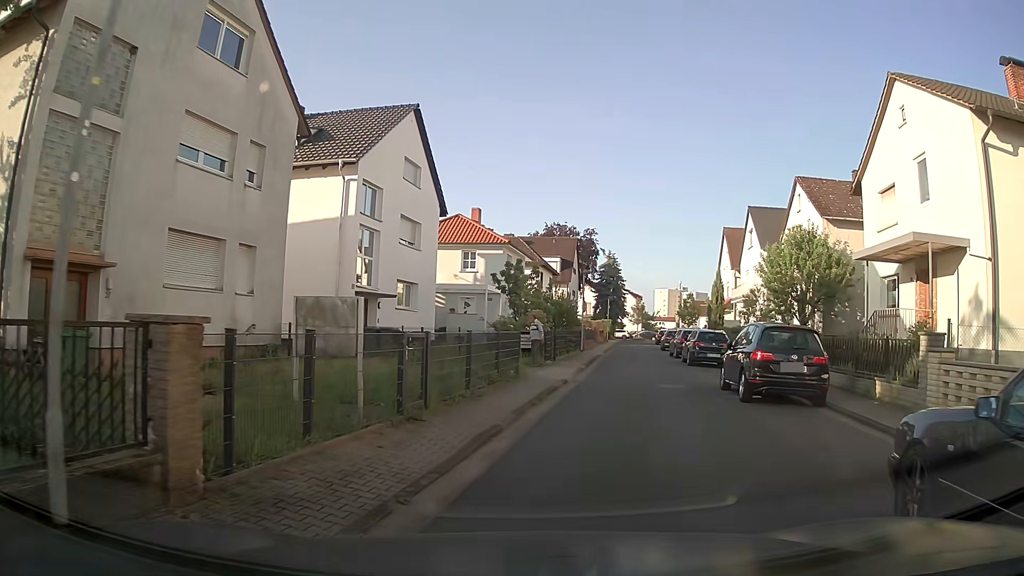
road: residential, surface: asphalt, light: Day
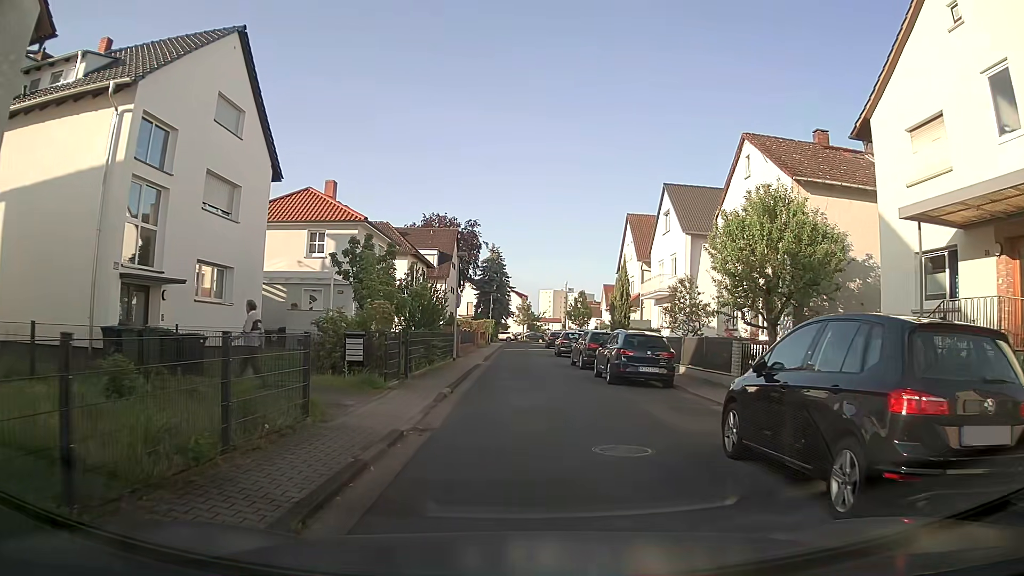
(+1.0, +8.7) m; +9°
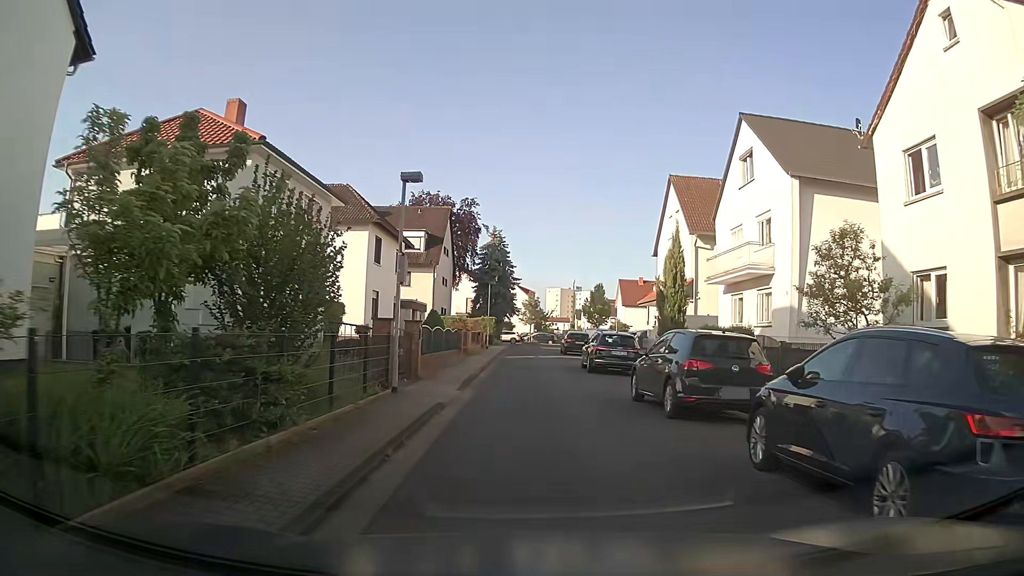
(+0.2, +14.0) m; 0°
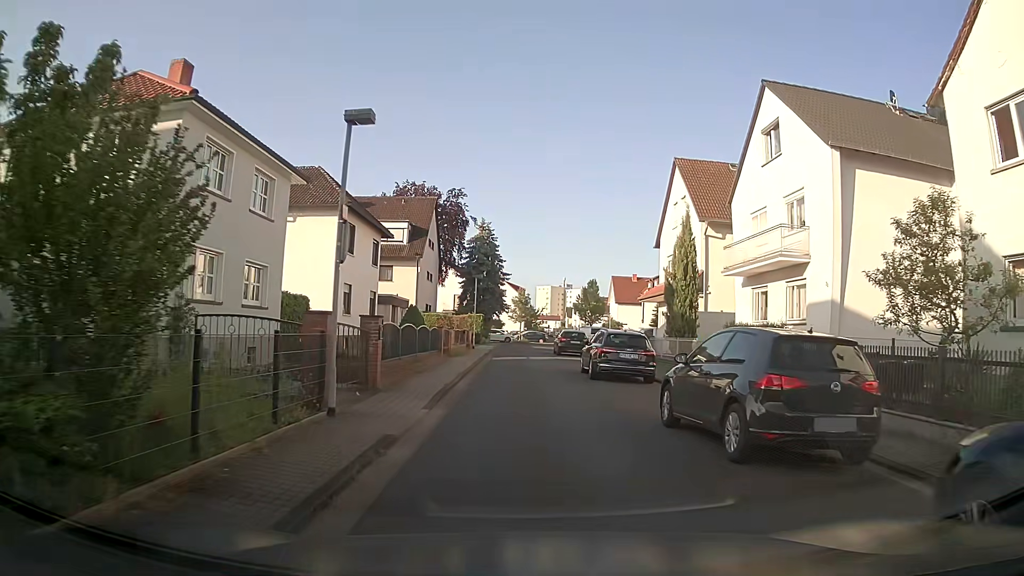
(0.0, +3.9) m; +1°
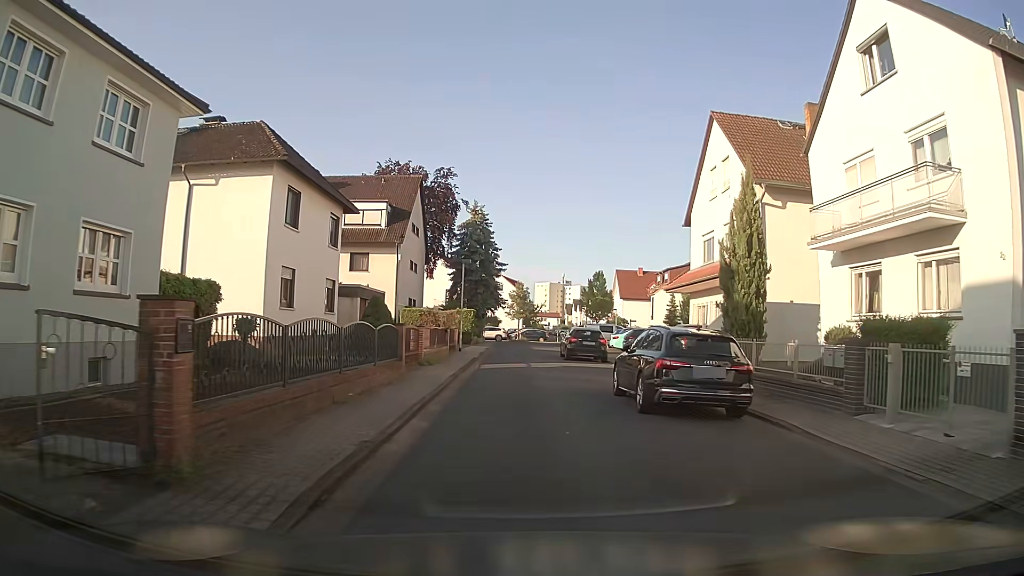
(+0.1, +8.1) m; 0°
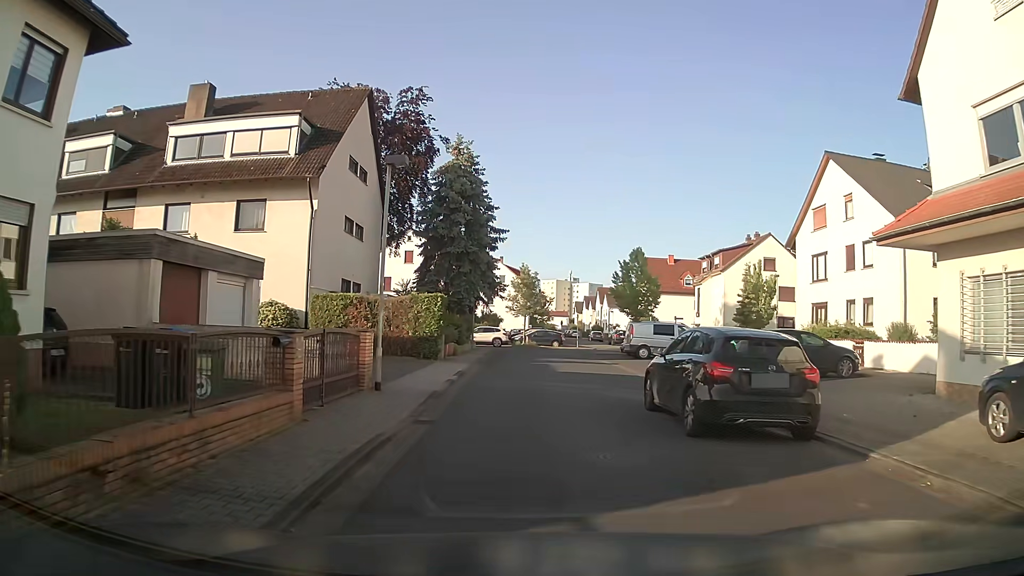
(0.0, +20.3) m; 0°
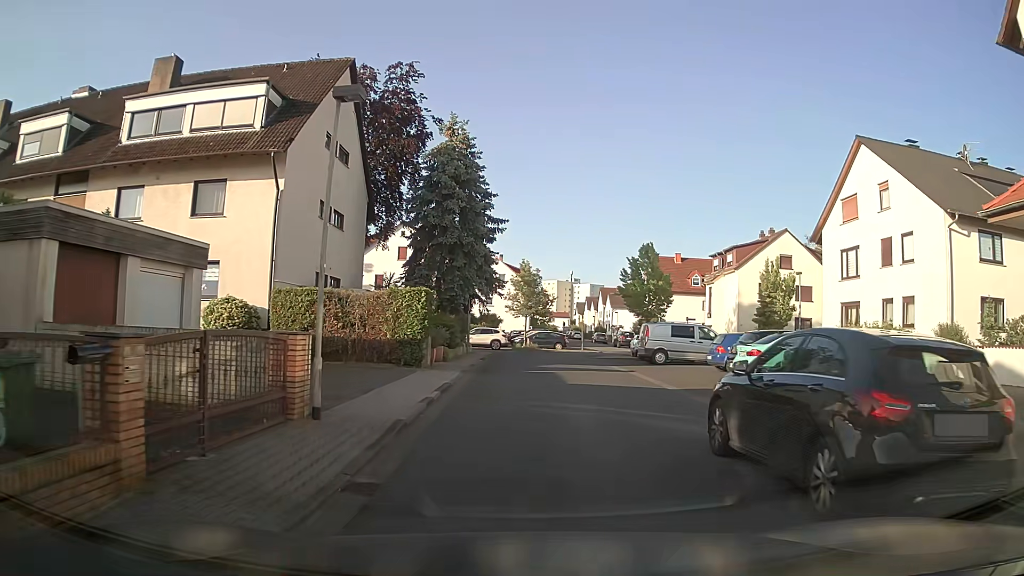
(0.0, +4.0) m; 0°
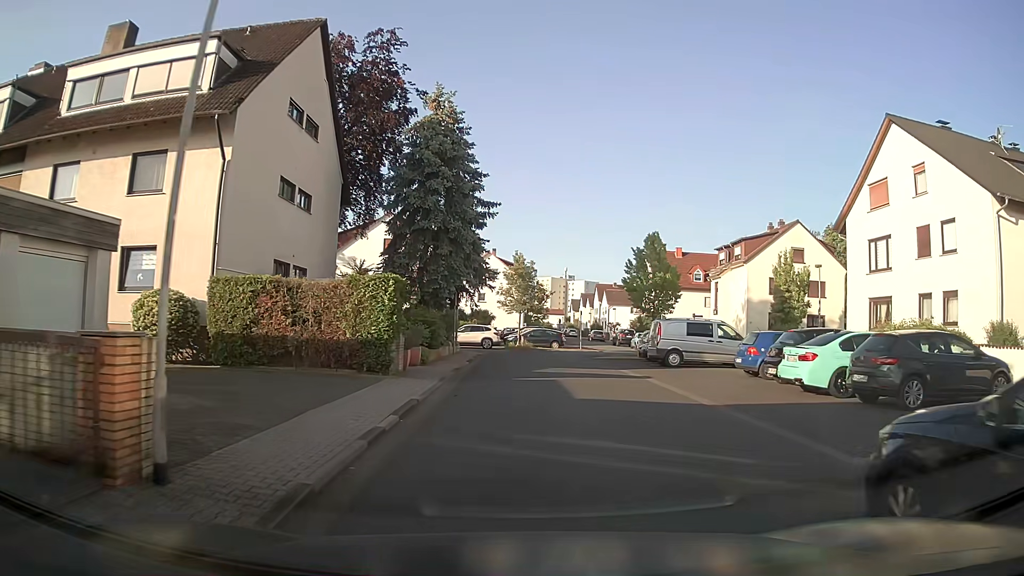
(0.0, +4.0) m; 0°
